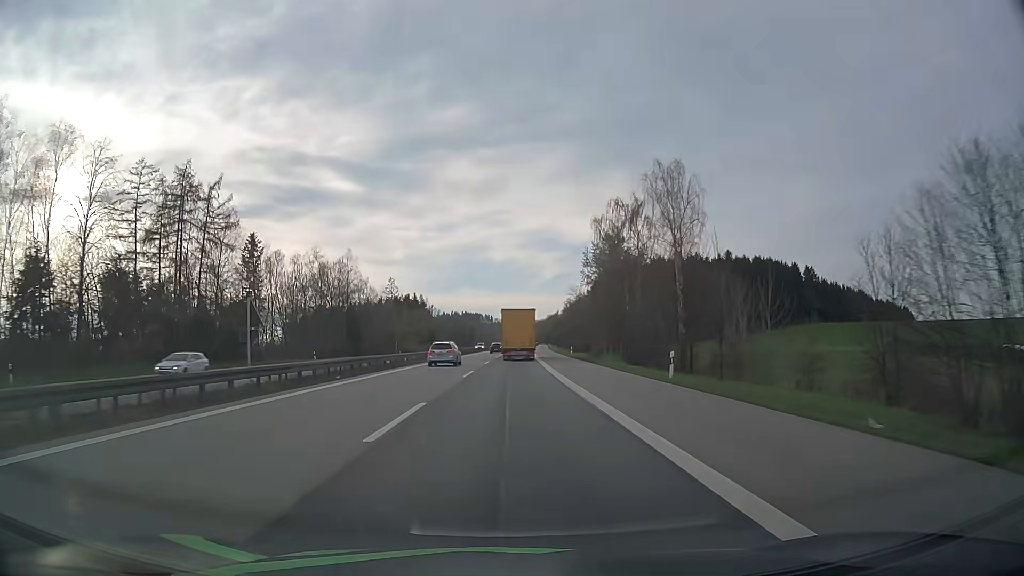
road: motorway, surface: asphalt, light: Day
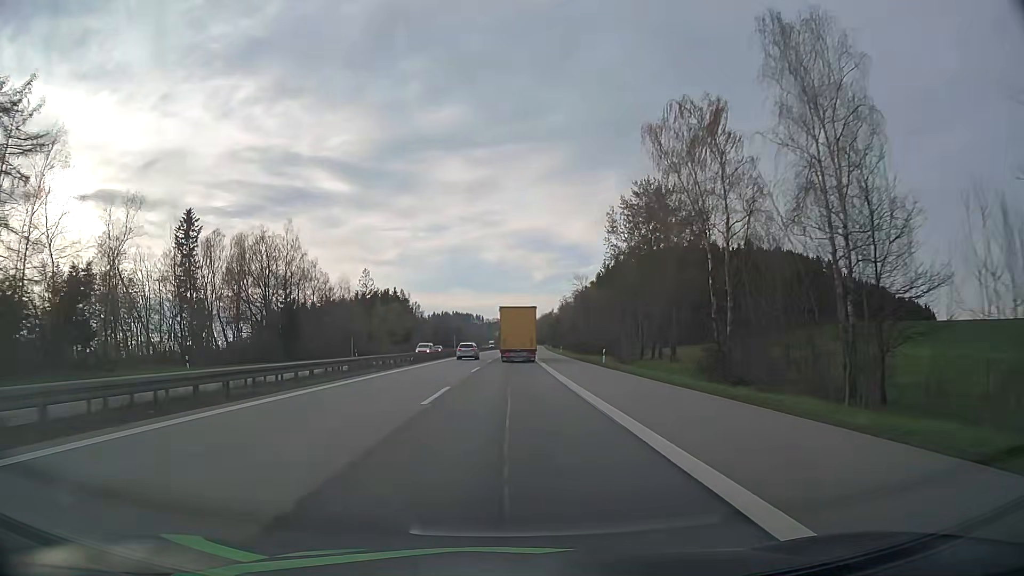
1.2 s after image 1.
(+0.1, +30.3) m; +1°
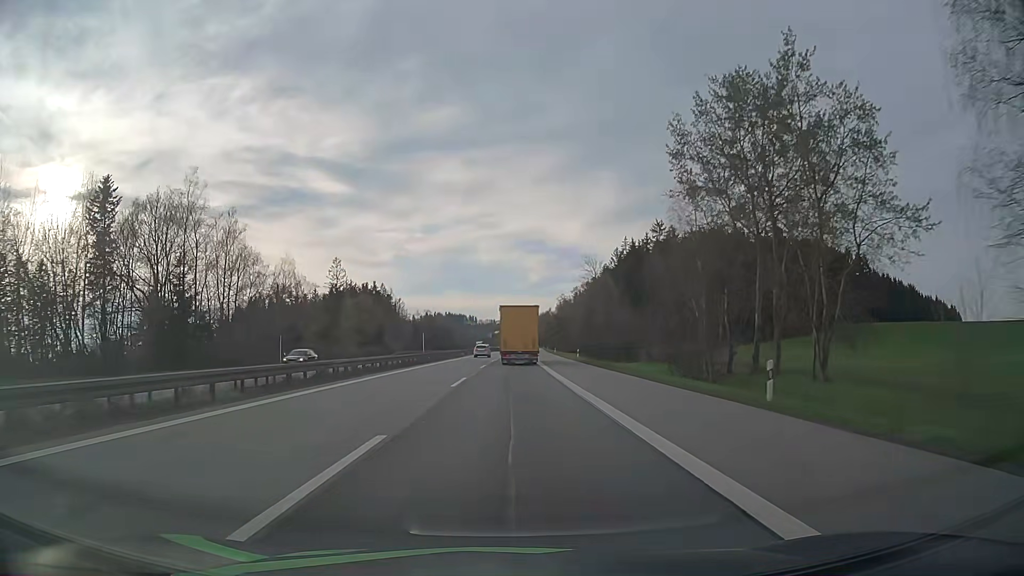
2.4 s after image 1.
(+0.1, +29.1) m; +1°
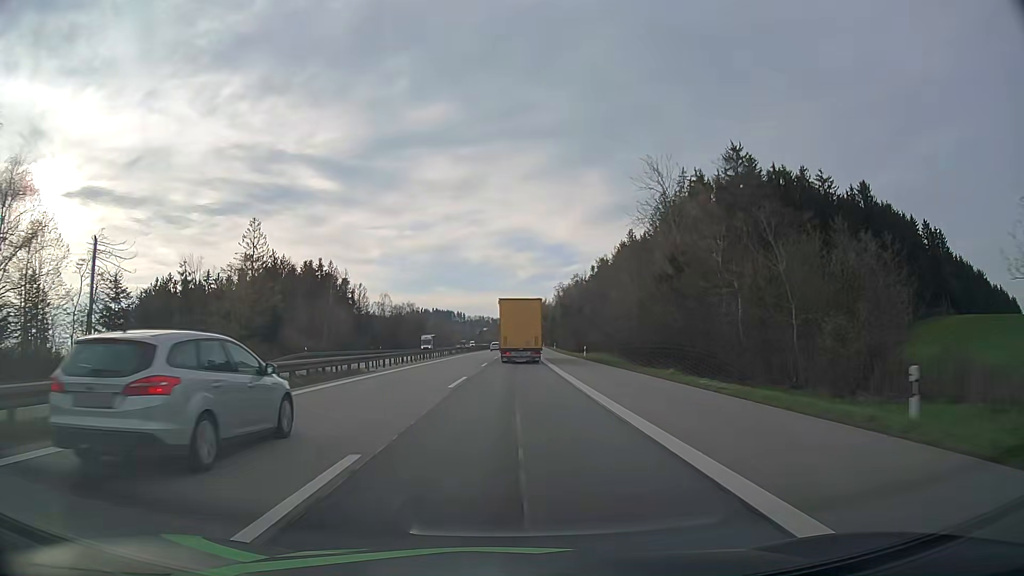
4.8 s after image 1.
(+0.4, +56.0) m; +1°
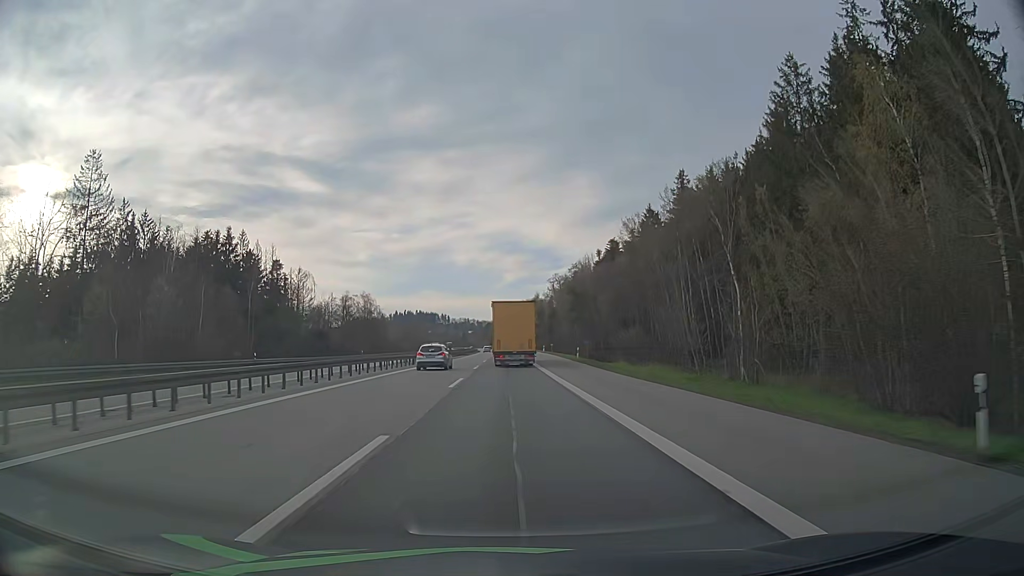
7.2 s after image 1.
(+0.7, +52.2) m; +1°
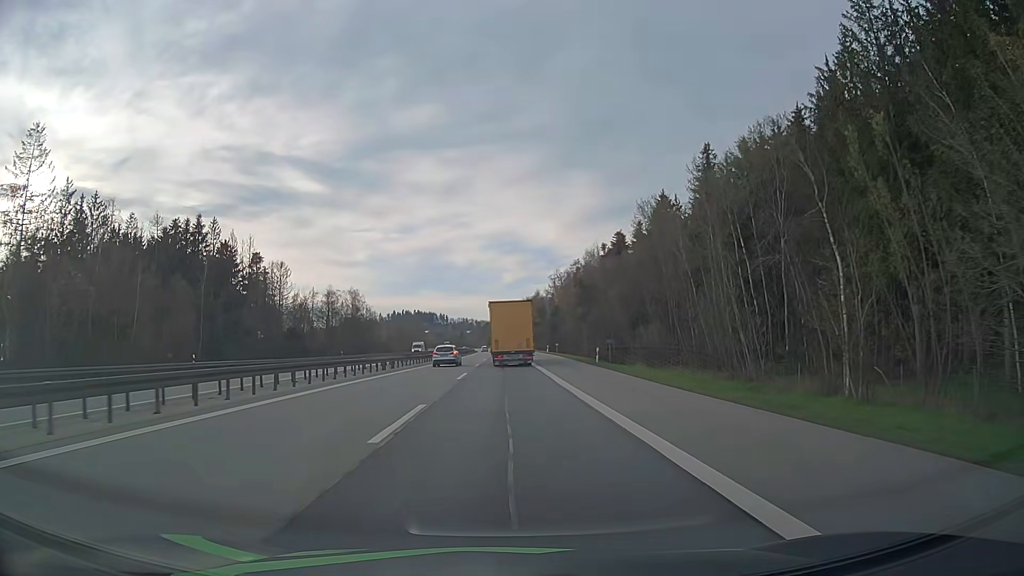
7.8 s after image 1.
(0.0, +12.7) m; 0°
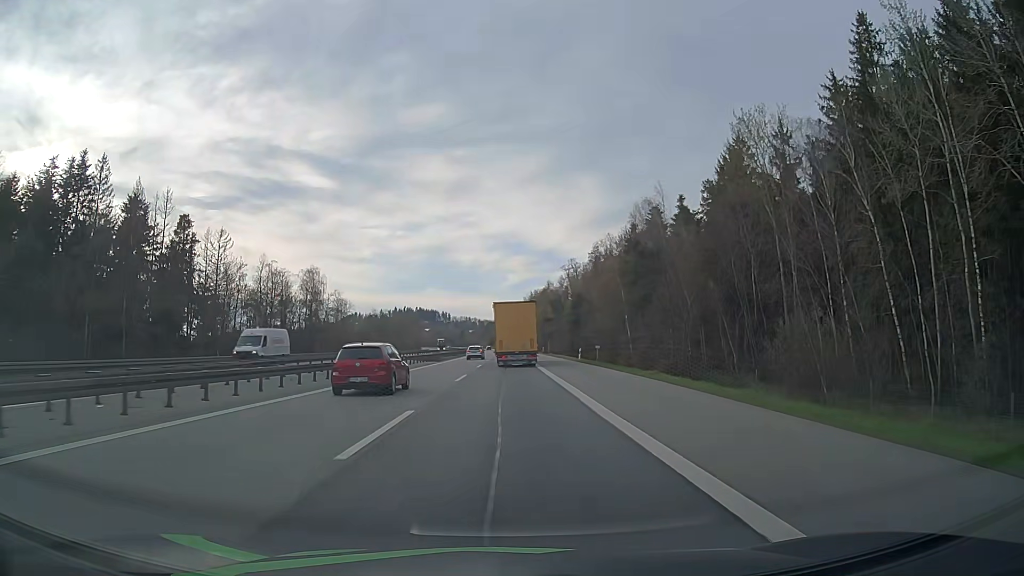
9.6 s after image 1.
(-0.1, +37.7) m; -1°
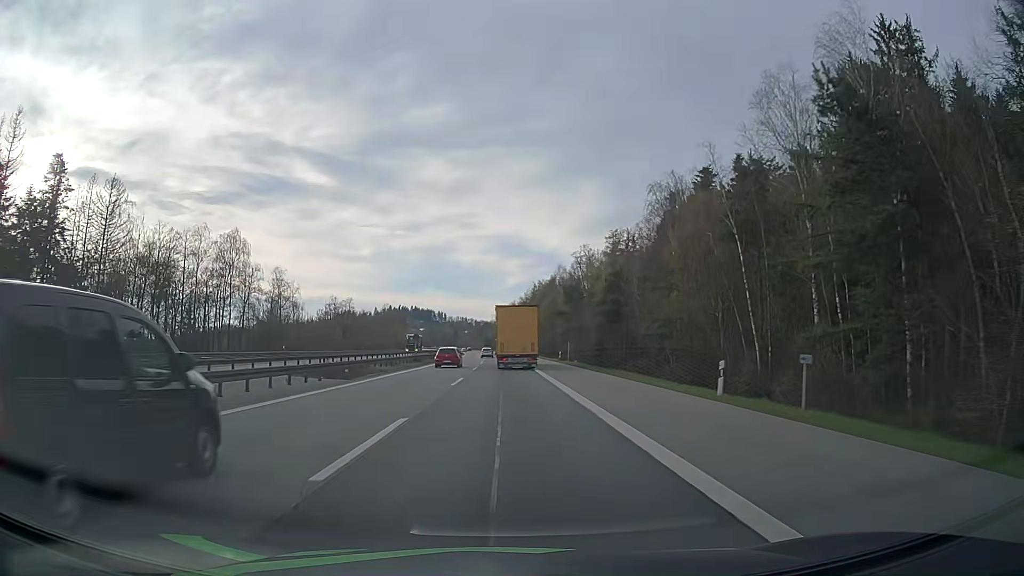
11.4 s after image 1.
(+0.2, +37.4) m; 0°
(0, +10) (0, +20) (0, +30) (0, +40) (0, +50) (0, +60) (0, +70) (0, +80) (0, +90) (-1, +100) m
